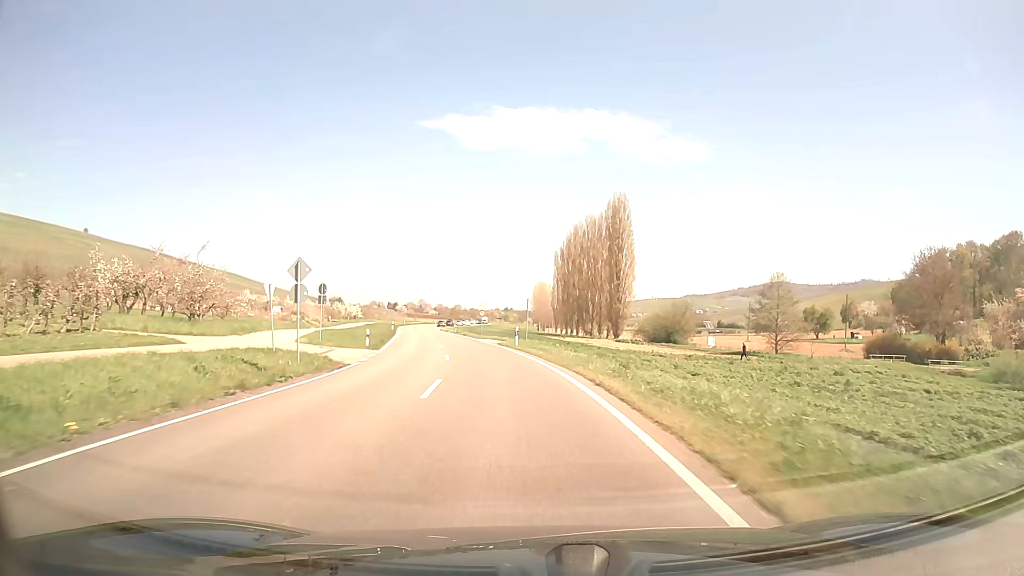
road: primary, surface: asphalt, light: Day
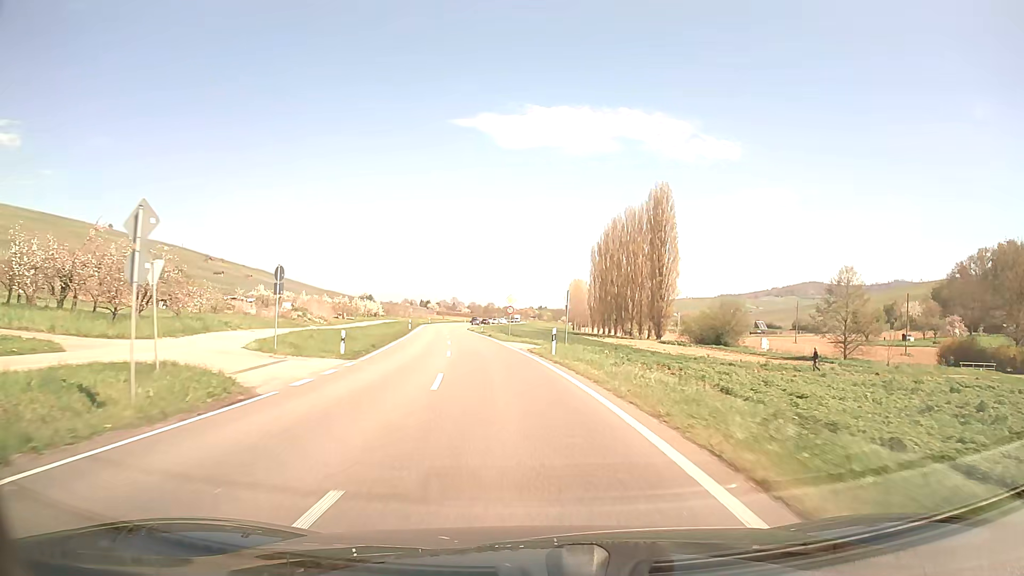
(-0.3, +10.6) m; -3°
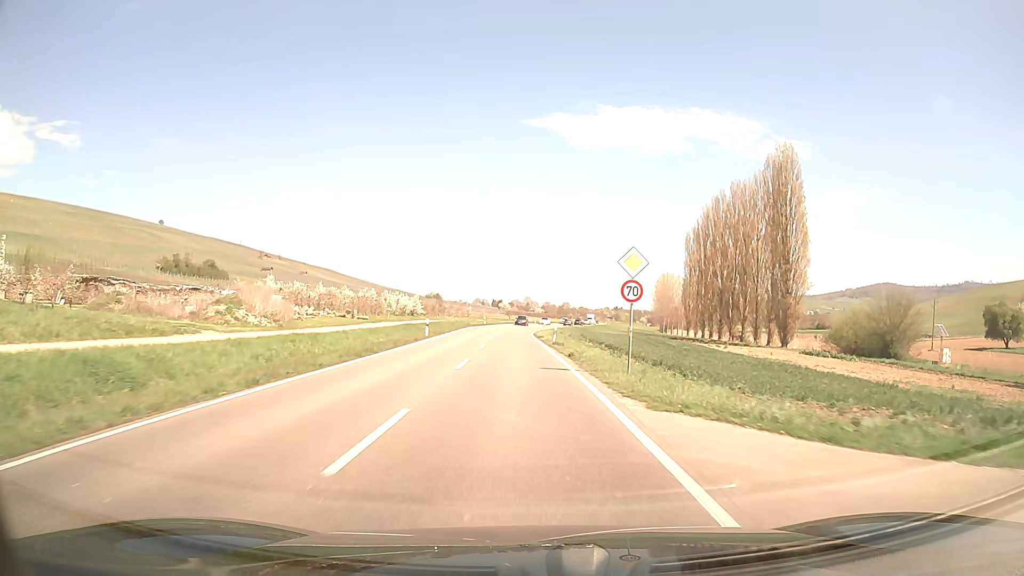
(-2.0, +31.9) m; -6°
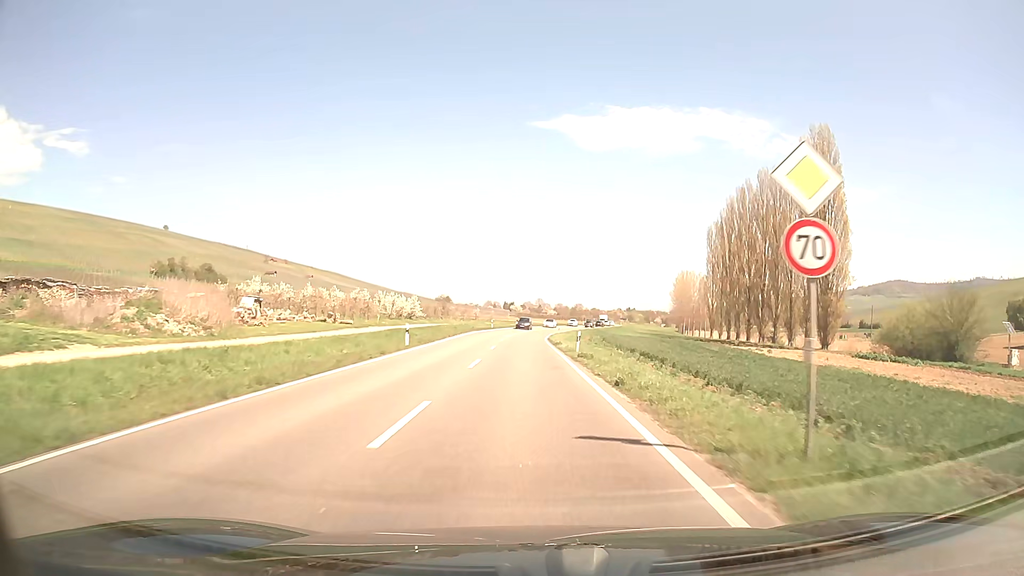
(-0.1, +10.7) m; -1°
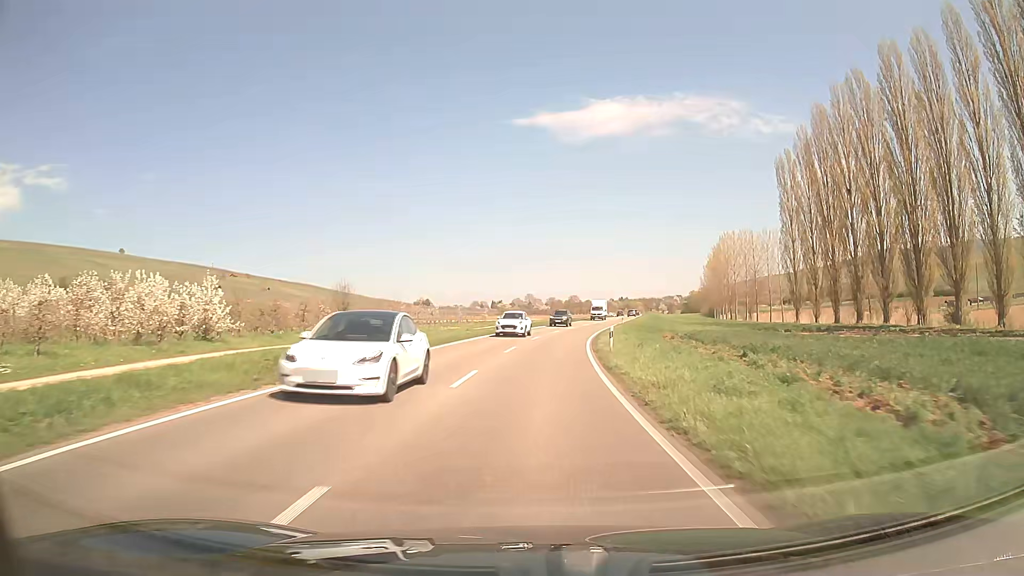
(-0.1, +53.9) m; +1°
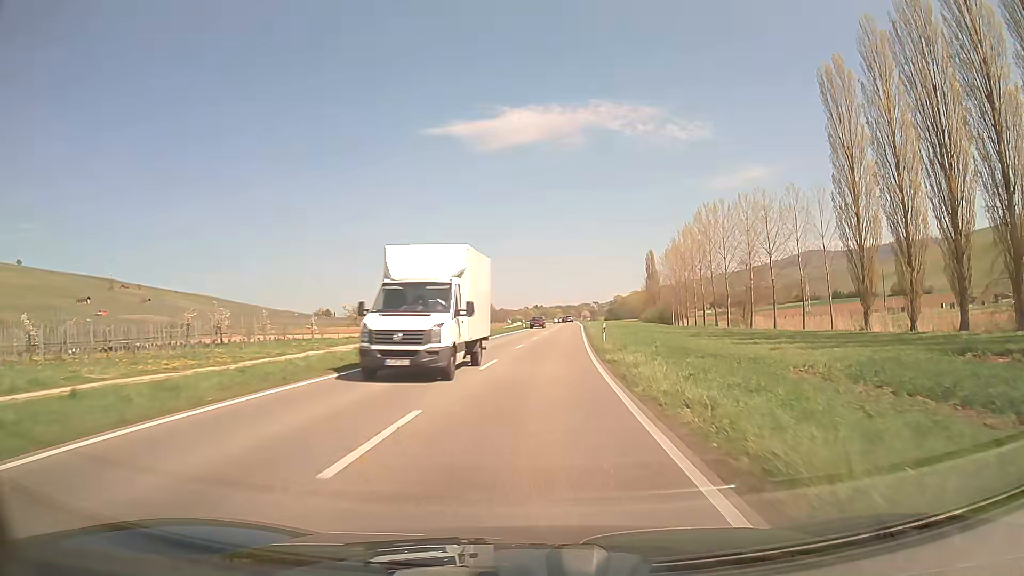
(+2.3, +43.3) m; +7°
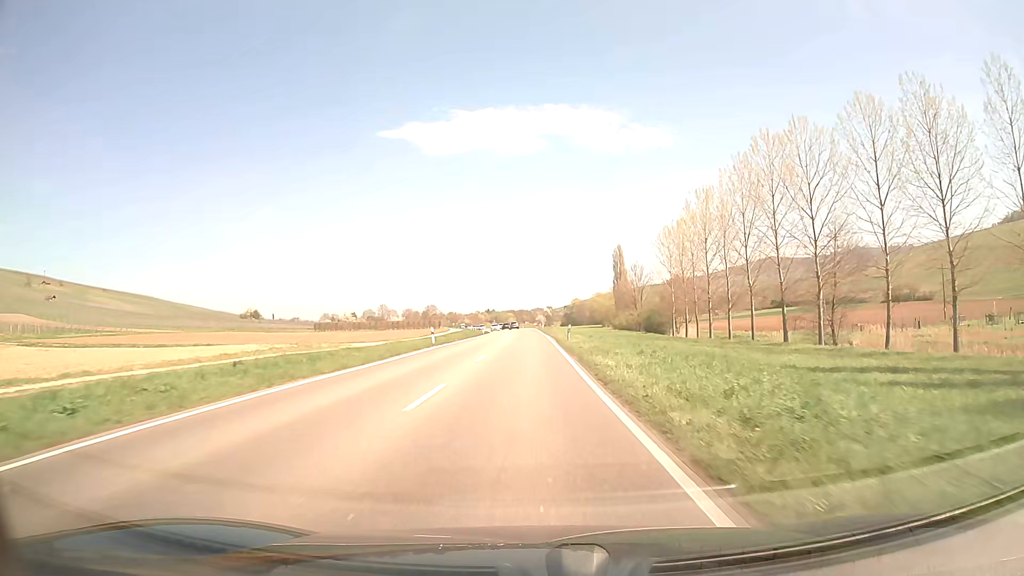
(+1.9, +43.3) m; +4°
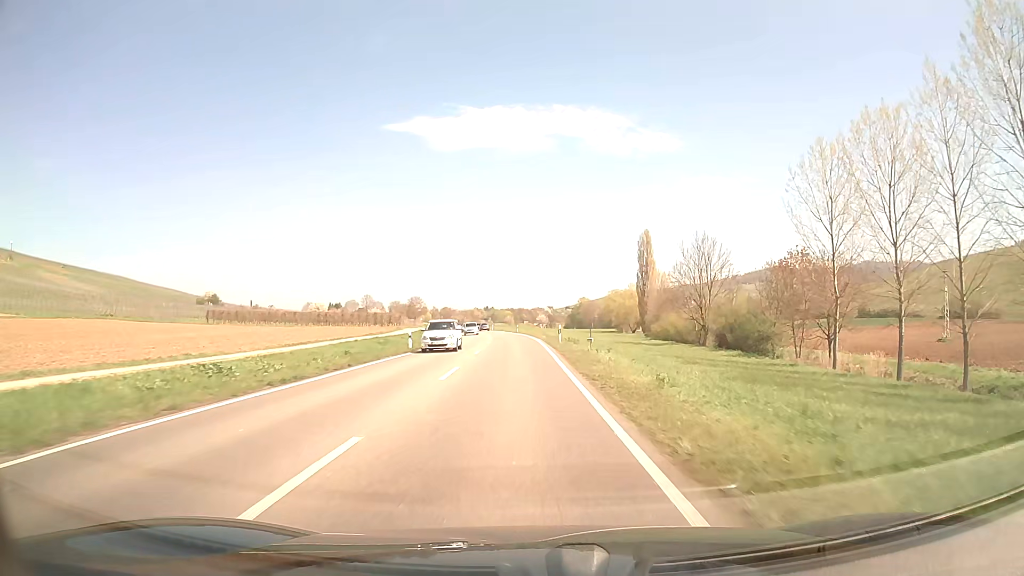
(-0.3, +54.3) m; 0°
(0, +10) (0, +20) (0, +30) (-1, +40) (-1, +50) (-2, +60) (-2, +70) (-3, +80) (-4, +90) (-5, +100) m
